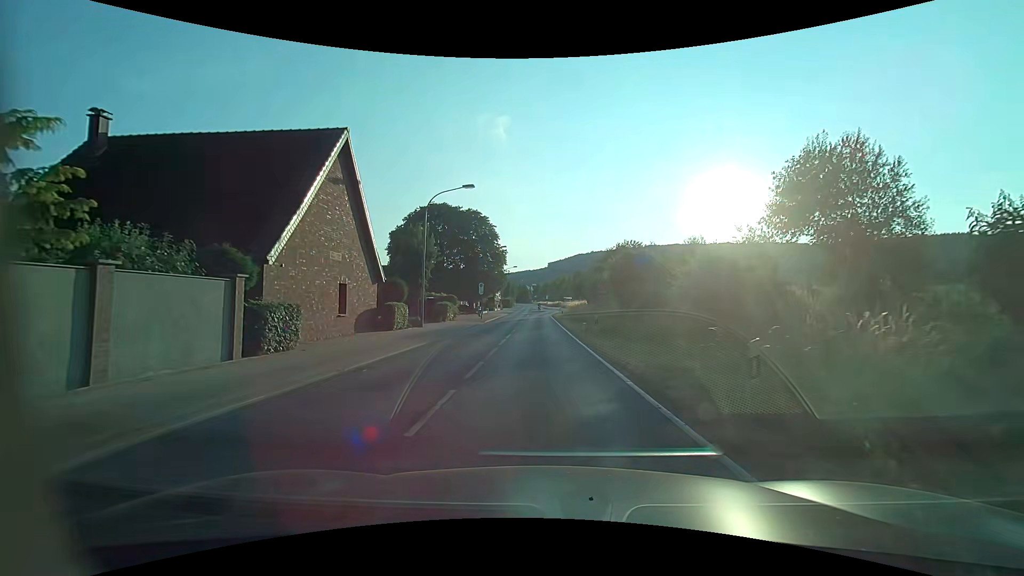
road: secondary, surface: asphalt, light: Day
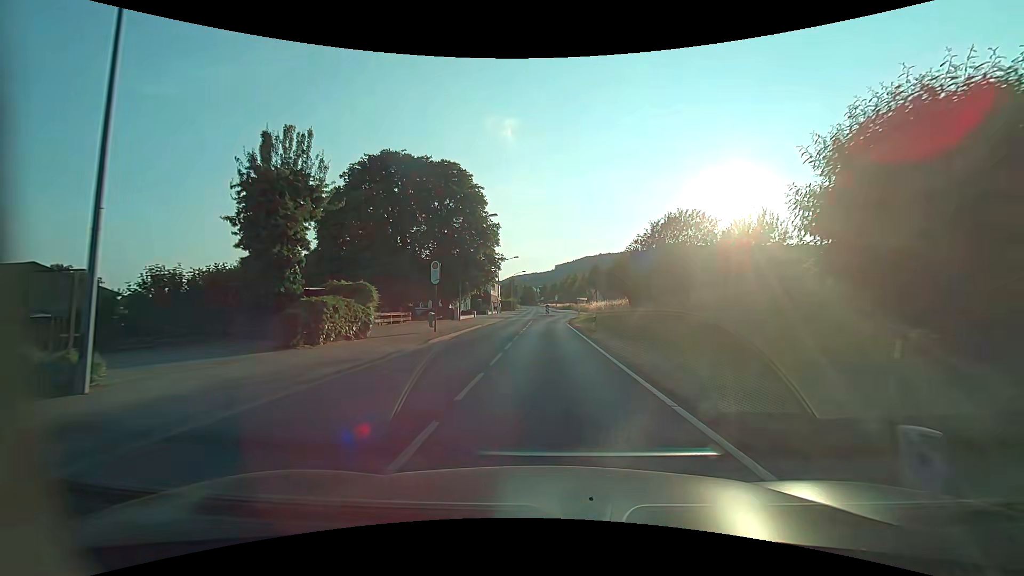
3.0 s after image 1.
(-0.2, +24.7) m; 0°
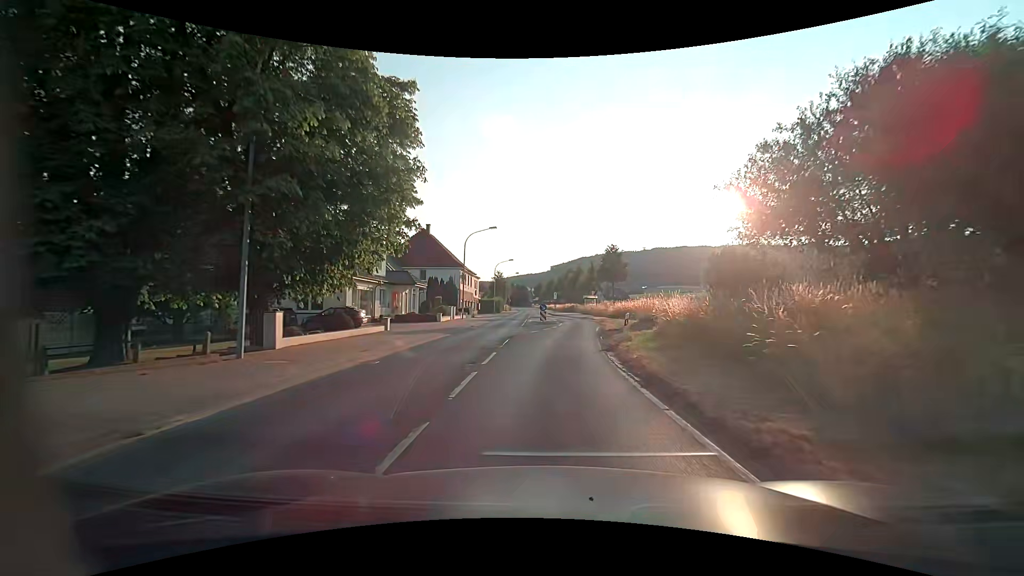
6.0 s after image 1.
(+0.1, +30.9) m; 0°
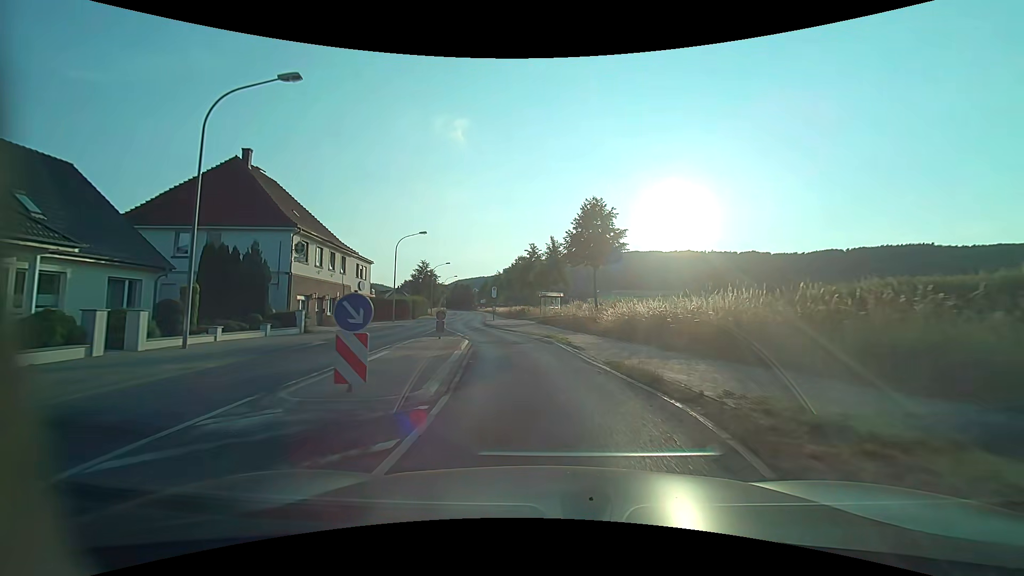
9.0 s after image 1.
(+2.1, +32.9) m; +6°
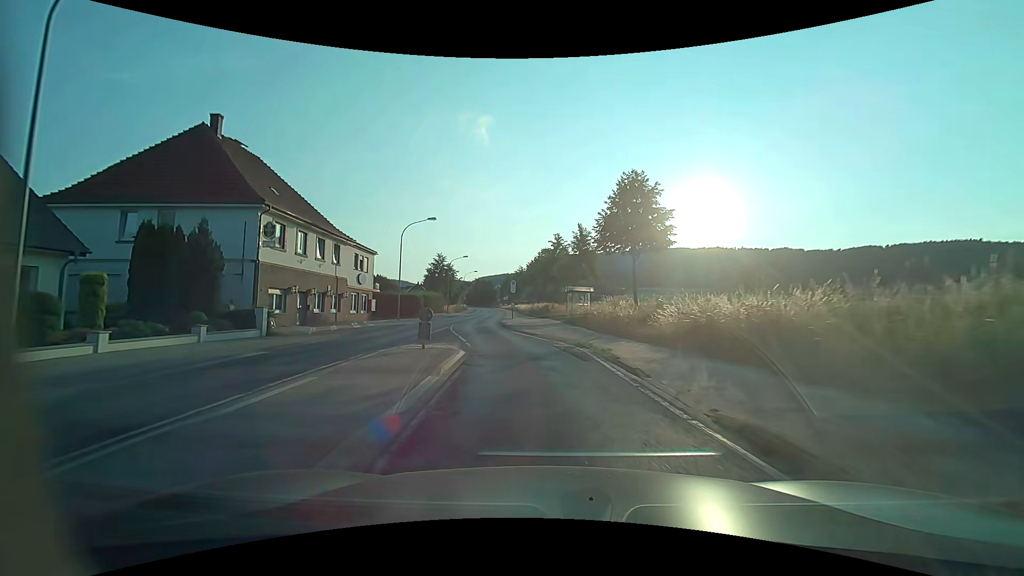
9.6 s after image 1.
(-0.1, +6.7) m; -3°
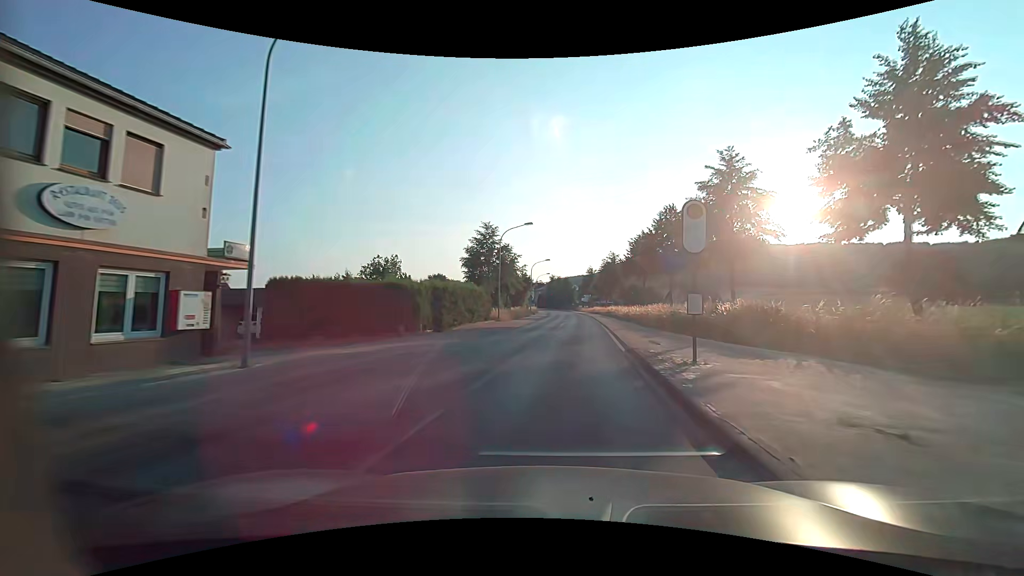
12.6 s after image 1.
(-4.1, +33.8) m; -9°
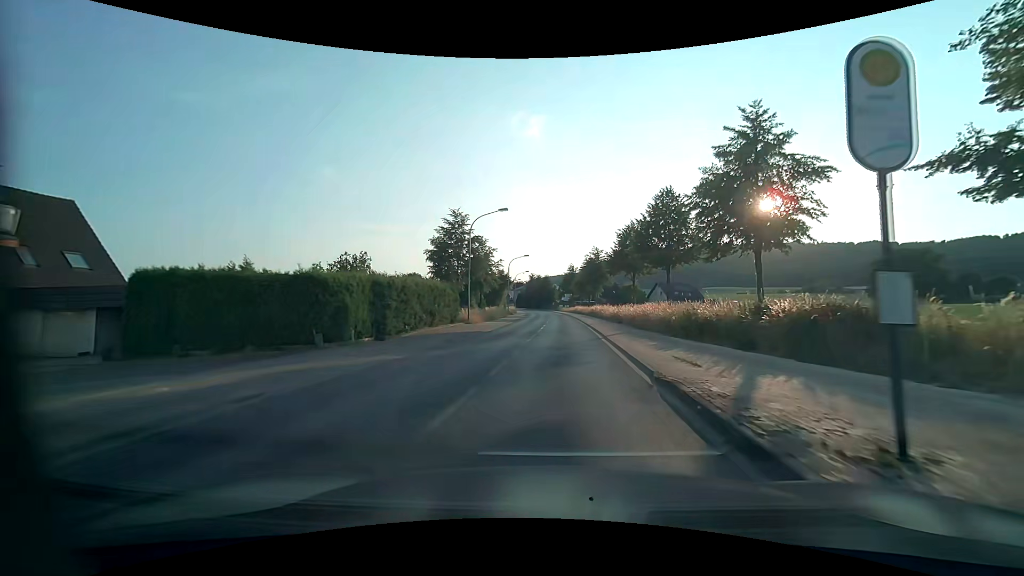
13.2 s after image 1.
(+0.1, +6.8) m; +2°
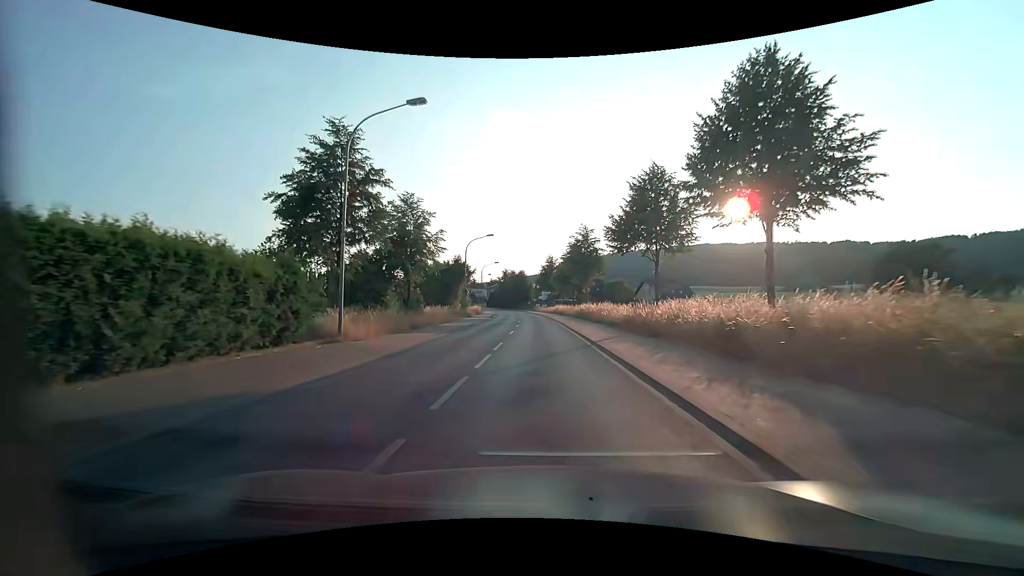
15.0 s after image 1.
(+0.8, +21.2) m; +3°
(0, +10) (0, +20) (0, +30) (0, +40) (-1, +50) (-1, +60) (-2, +70) (-3, +80) (-3, +90) (-4, +100) m
